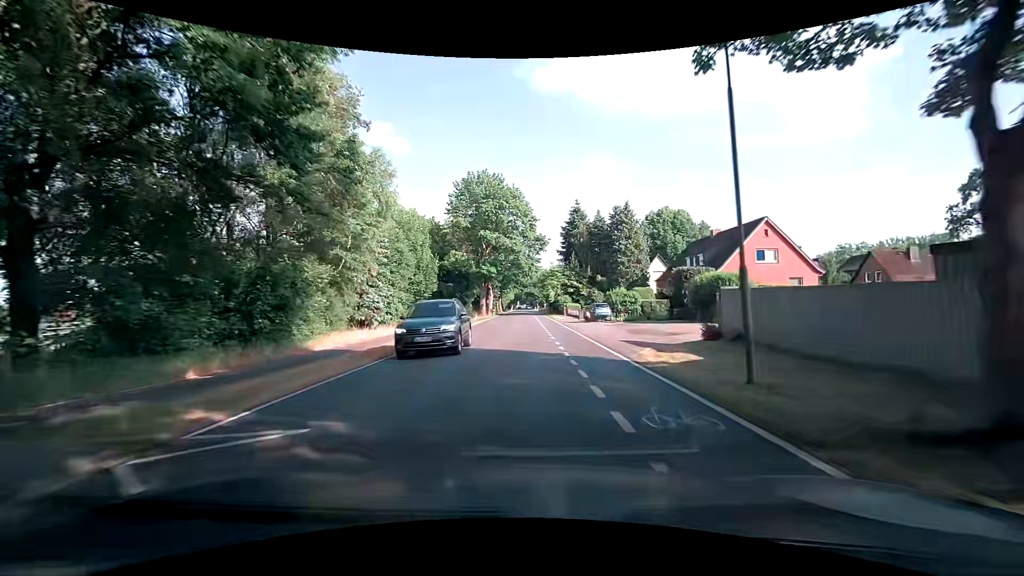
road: tertiary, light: Day
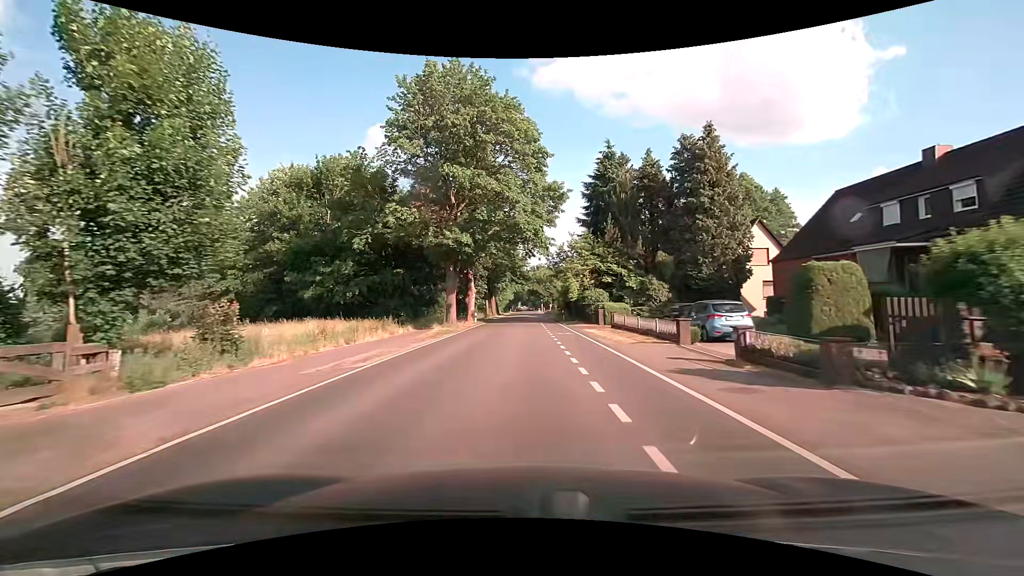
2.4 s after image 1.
(-0.4, +30.5) m; -1°
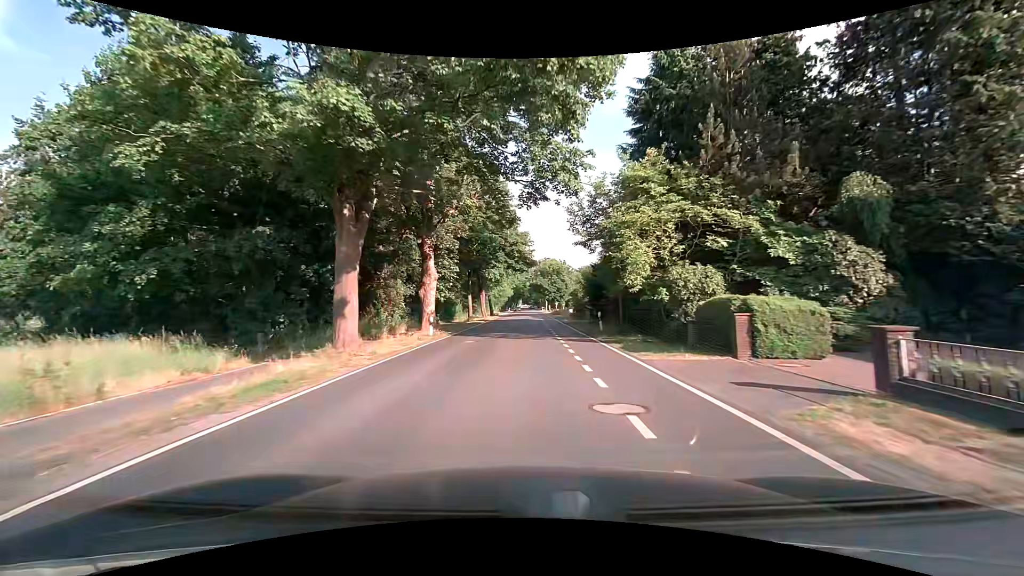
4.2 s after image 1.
(+0.1, +22.8) m; 0°
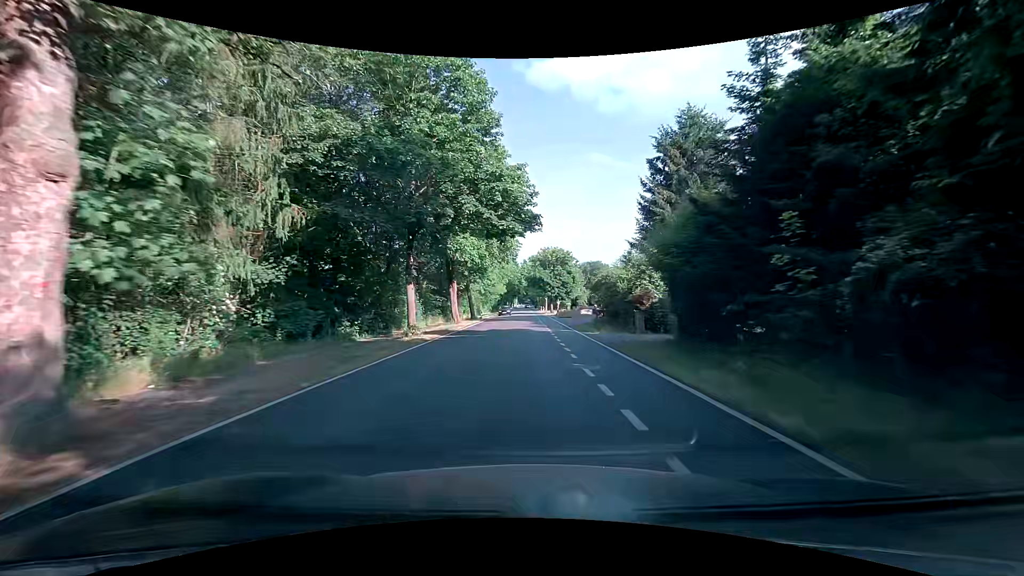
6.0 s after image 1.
(+0.1, +22.9) m; +1°
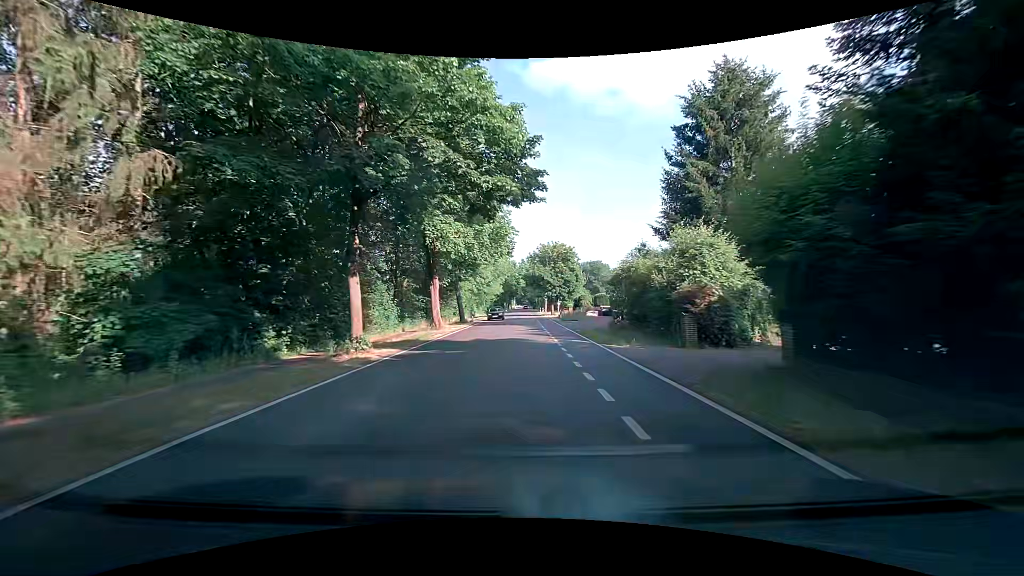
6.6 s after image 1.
(0.0, +7.6) m; 0°
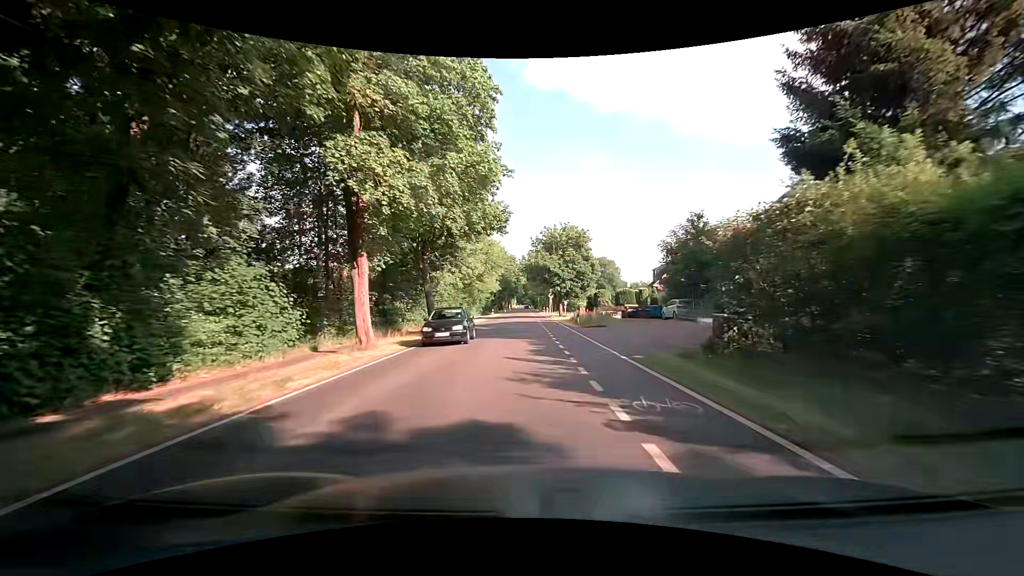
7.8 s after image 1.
(0.0, +15.3) m; 0°
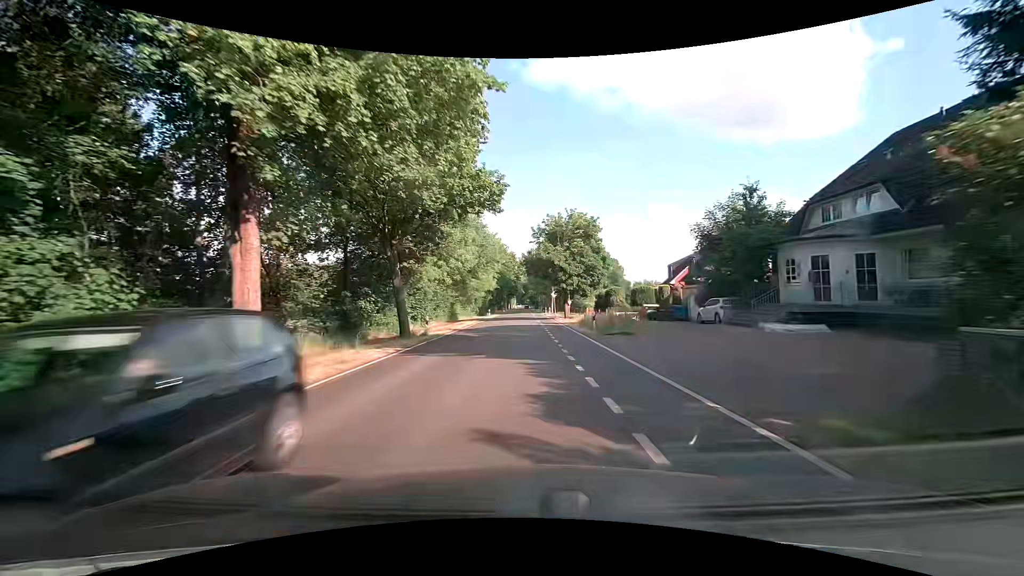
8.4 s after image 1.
(0.0, +7.6) m; 0°
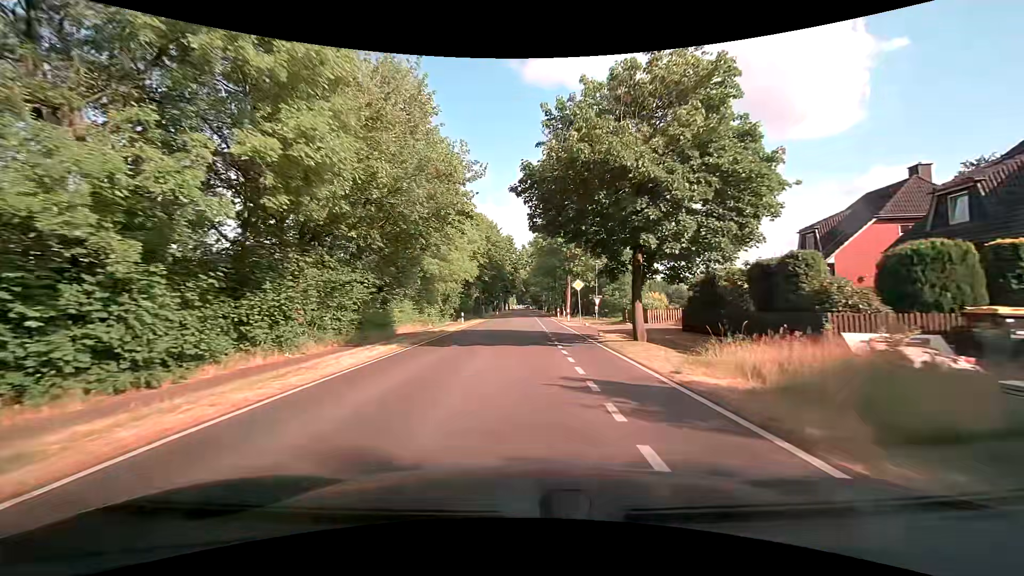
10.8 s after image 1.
(-0.2, +30.5) m; 0°
(0, +10) (0, +20) (0, +30) (0, +40) (0, +50) (0, +60) (0, +70) (0, +80) (0, +90) (0, +100) m
